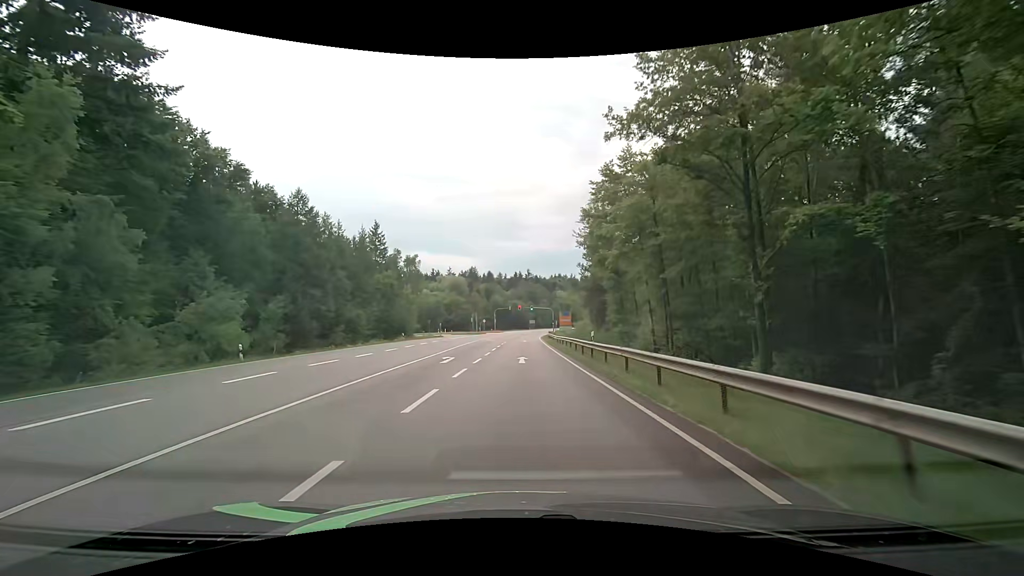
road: secondary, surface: asphalt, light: Day
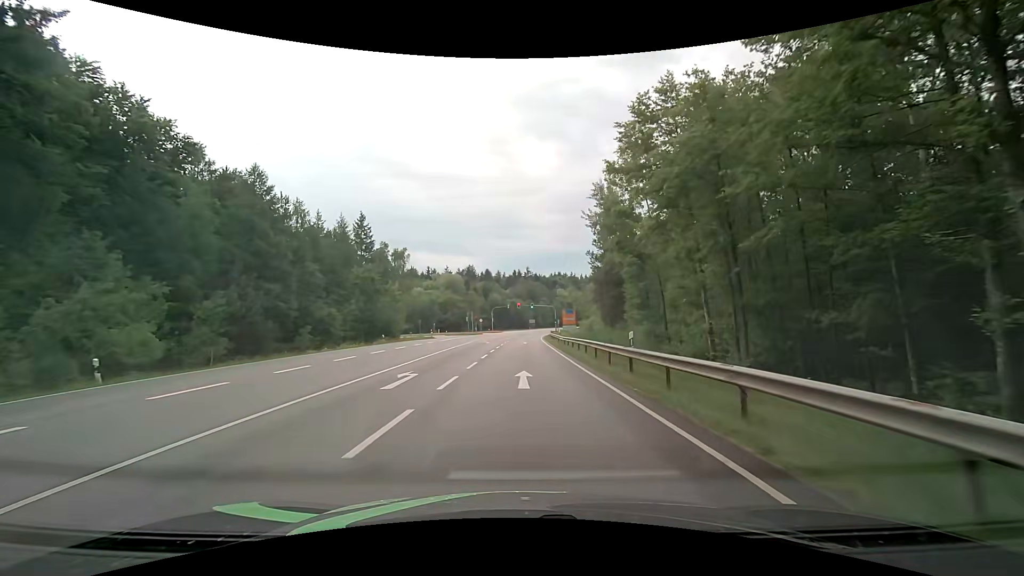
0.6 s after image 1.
(-0.1, +8.7) m; 0°
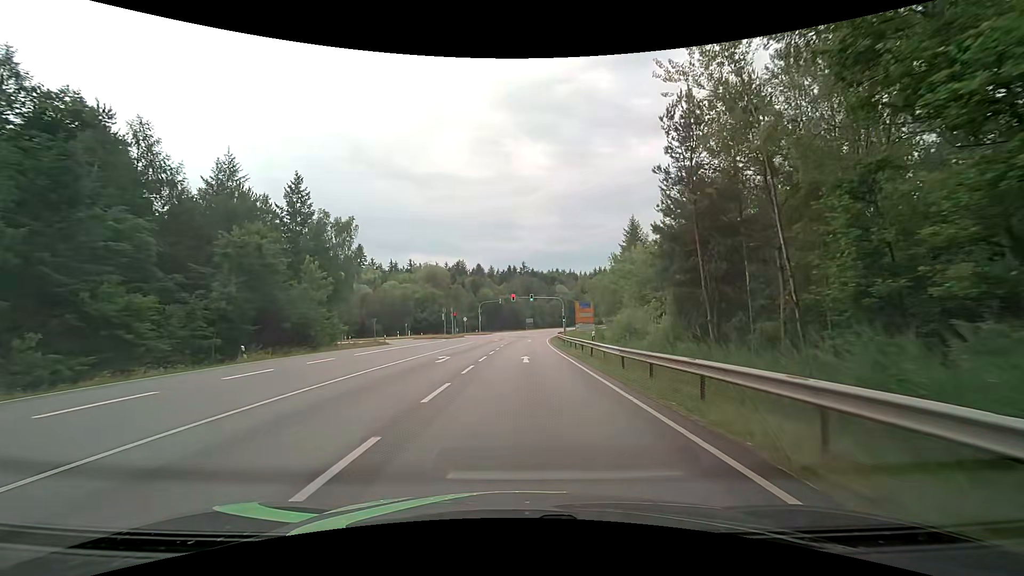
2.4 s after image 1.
(0.0, +26.1) m; 0°
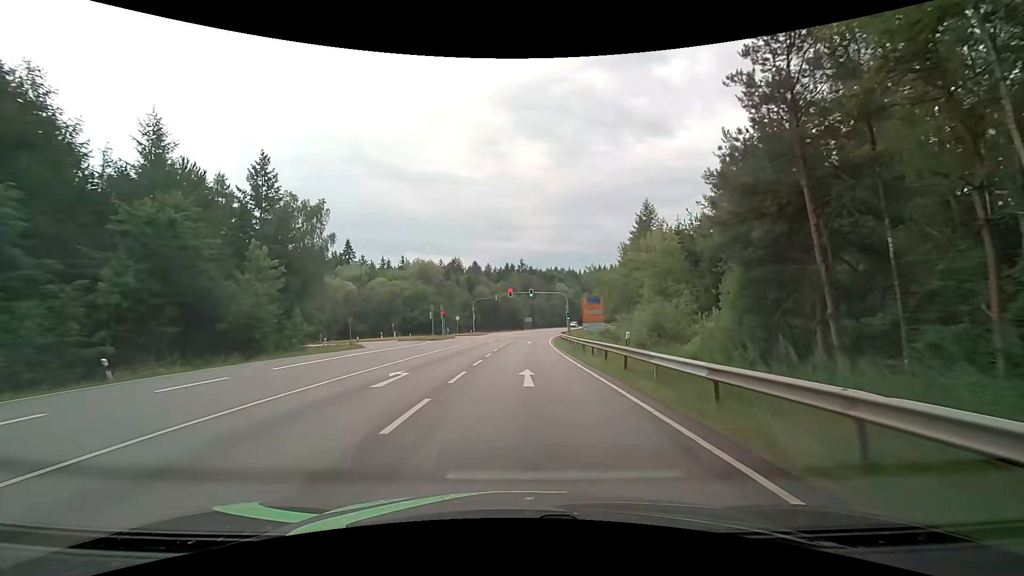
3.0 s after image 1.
(+0.1, +8.7) m; 0°
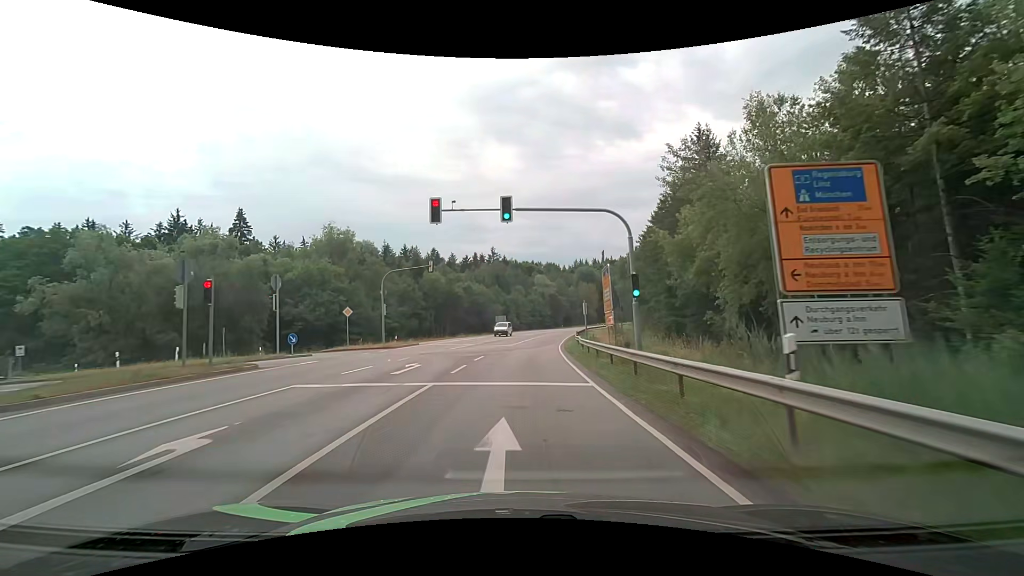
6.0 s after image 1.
(+1.1, +44.0) m; +3°
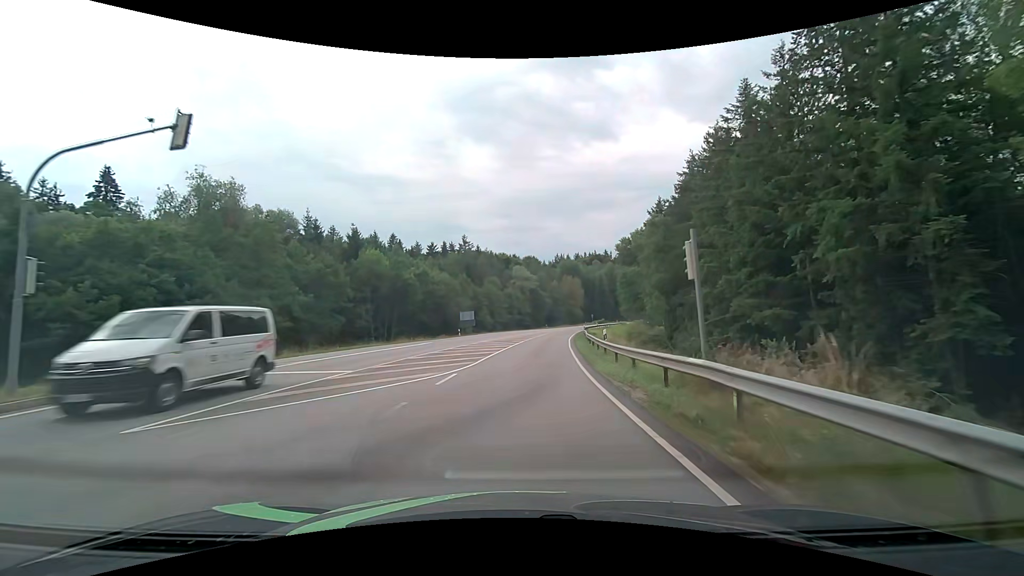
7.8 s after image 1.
(+0.6, +26.9) m; +3°
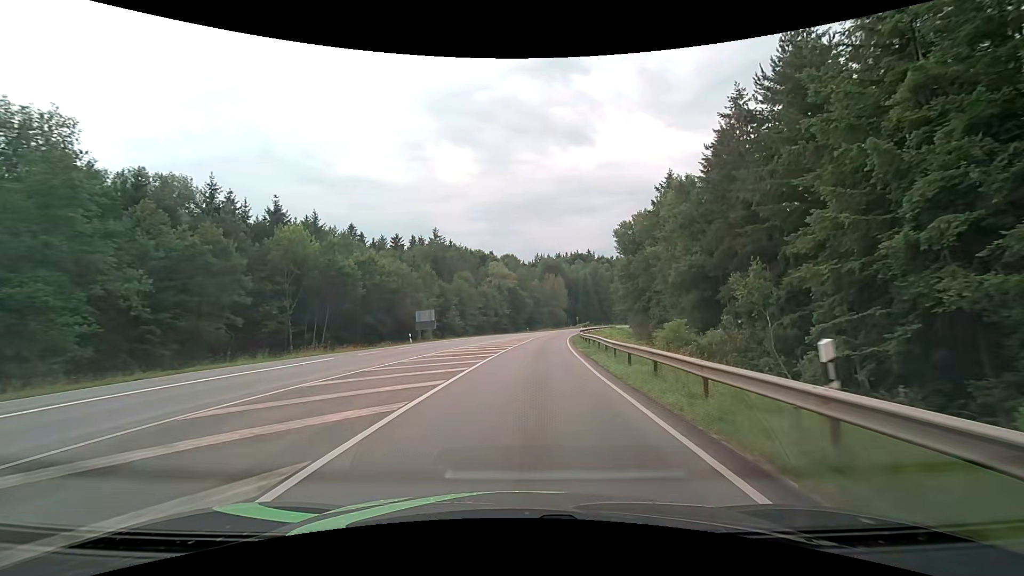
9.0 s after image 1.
(+0.3, +18.2) m; +2°
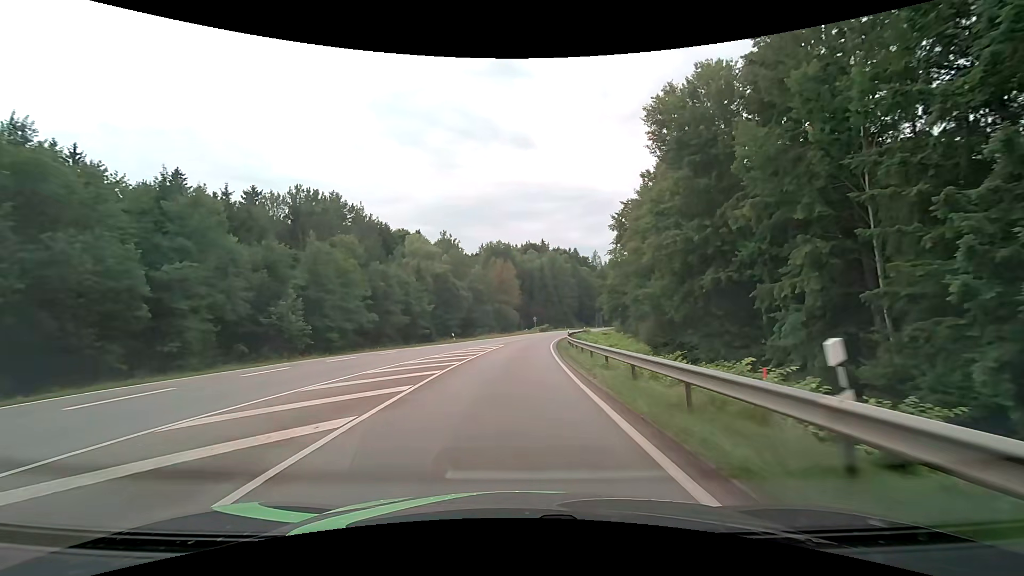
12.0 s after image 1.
(+2.7, +45.6) m; +6°
(0, +10) (0, +20) (+1, +30) (+1, +40) (+2, +50) (+3, +60) (+4, +70) (+6, +80) (+8, +90) (+10, +99) m
